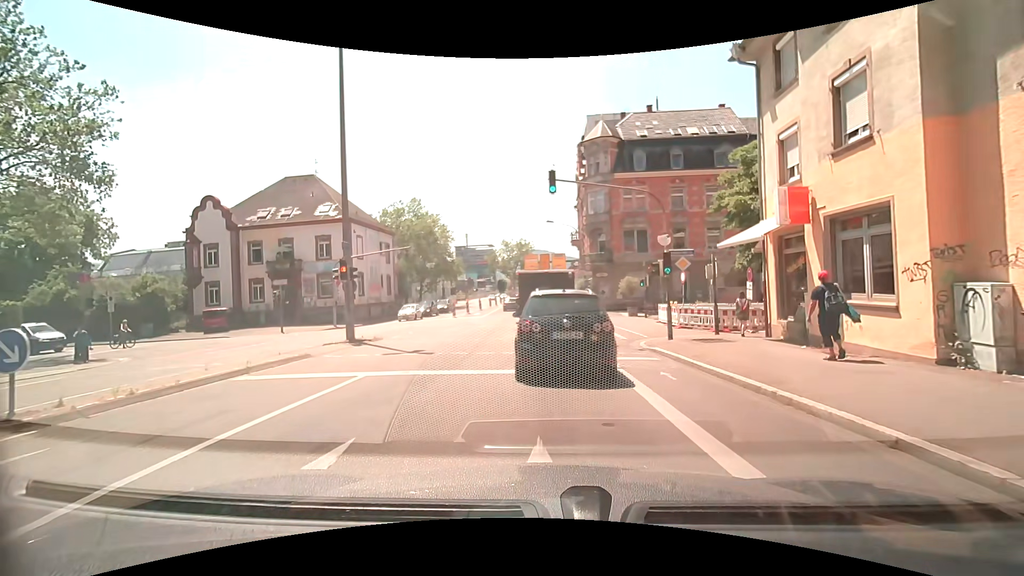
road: secondary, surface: asphalt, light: Day
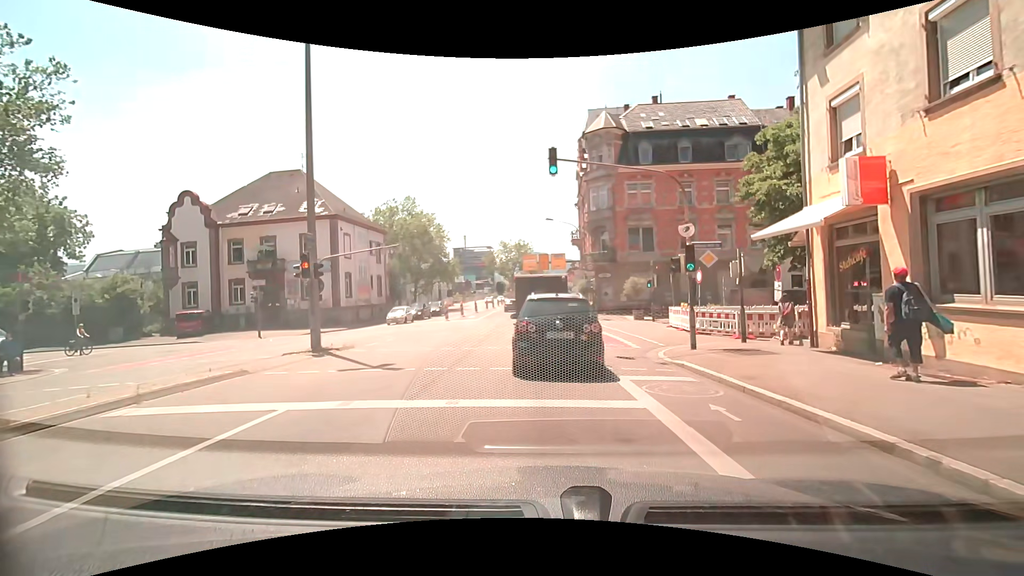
(0.0, +3.0) m; +1°
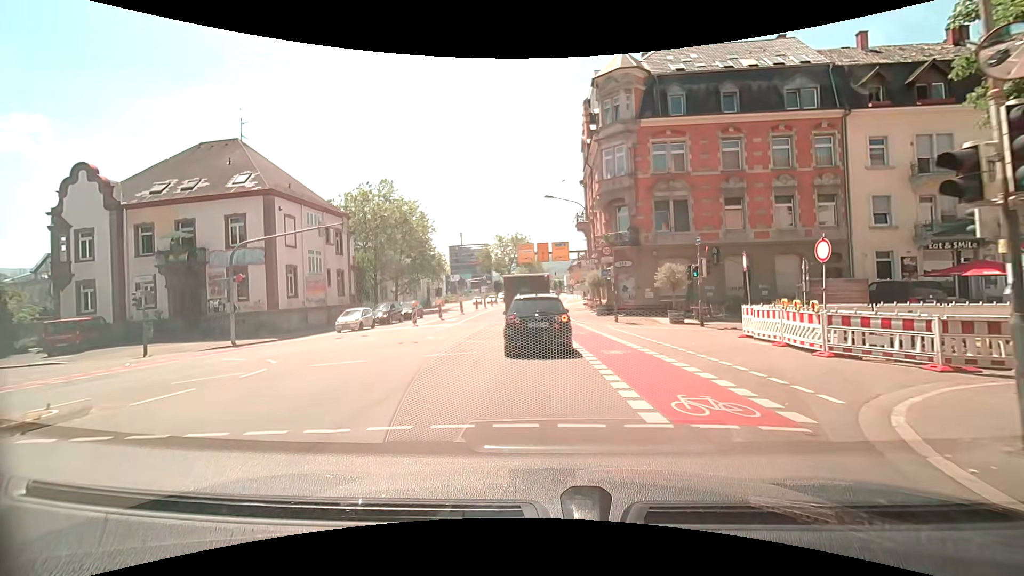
(-0.2, +10.6) m; -1°
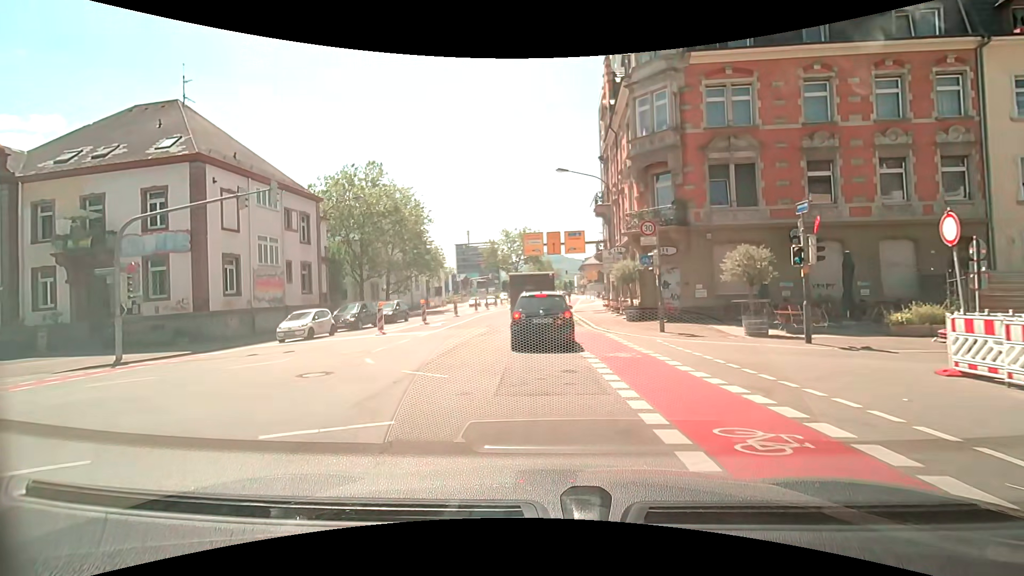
(-0.1, +8.4) m; -2°
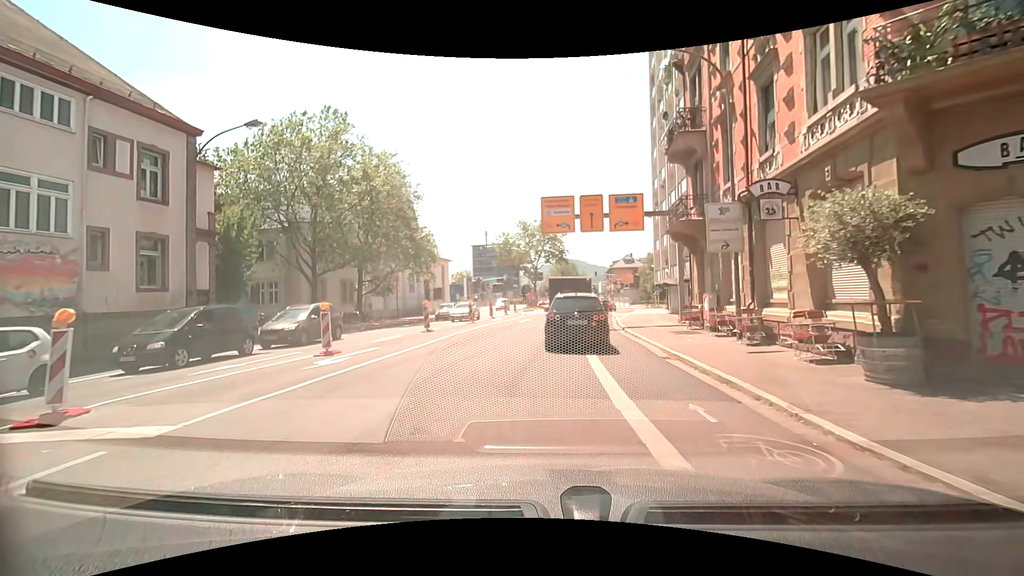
(-0.3, +16.7) m; -3°
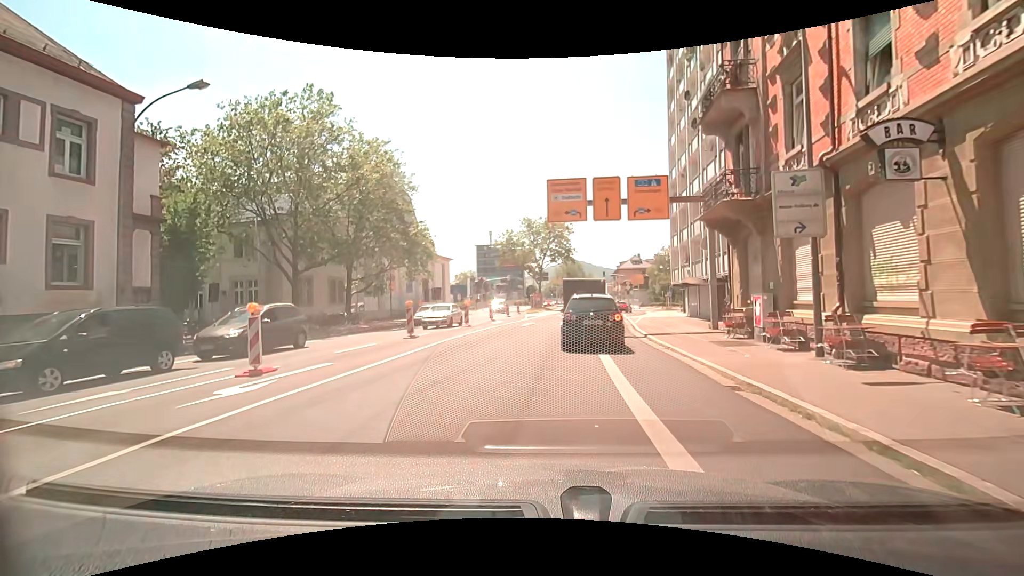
(0.0, +4.0) m; 0°
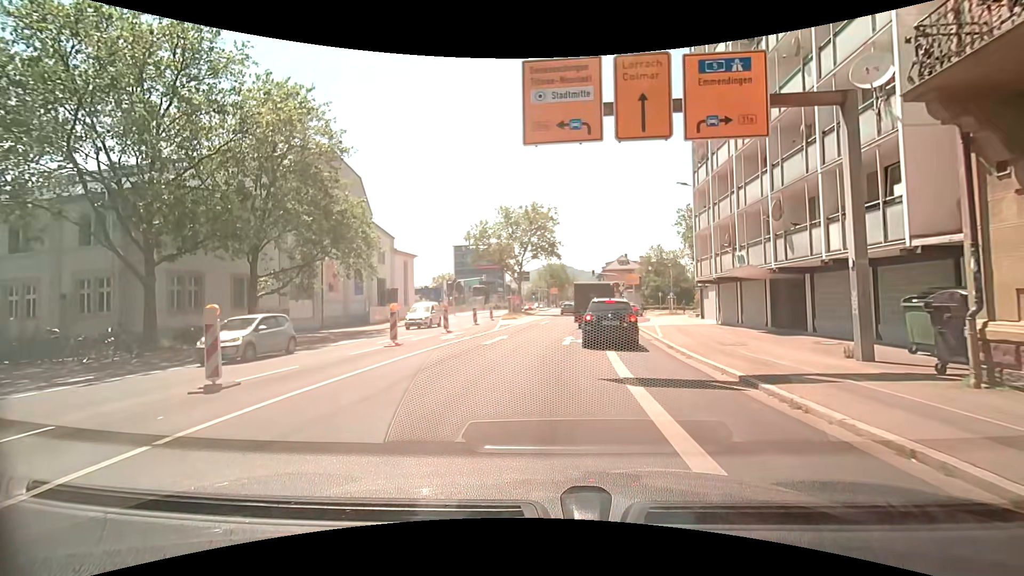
(+0.2, +11.4) m; +3°
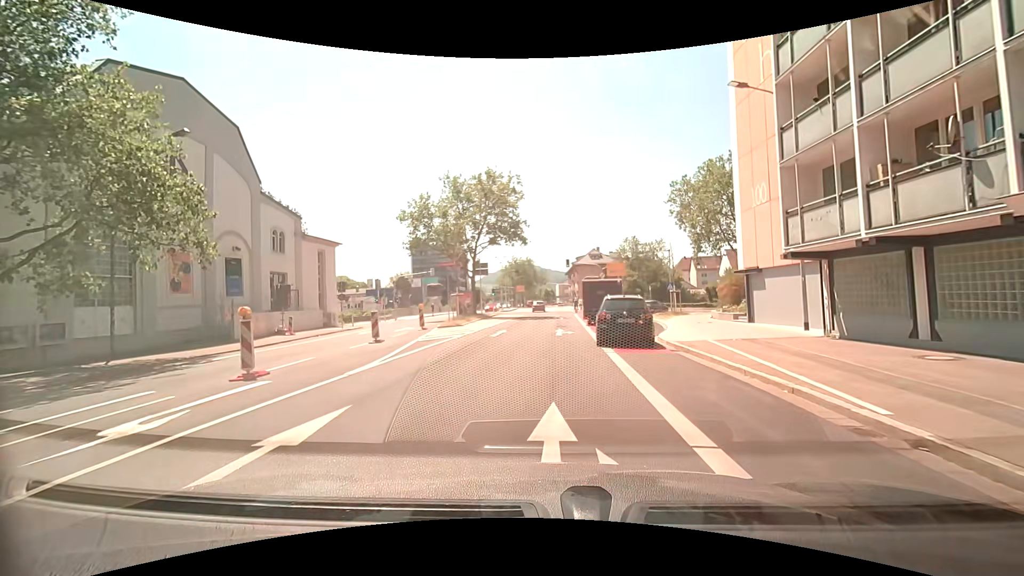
(+0.4, +15.3) m; +4°
